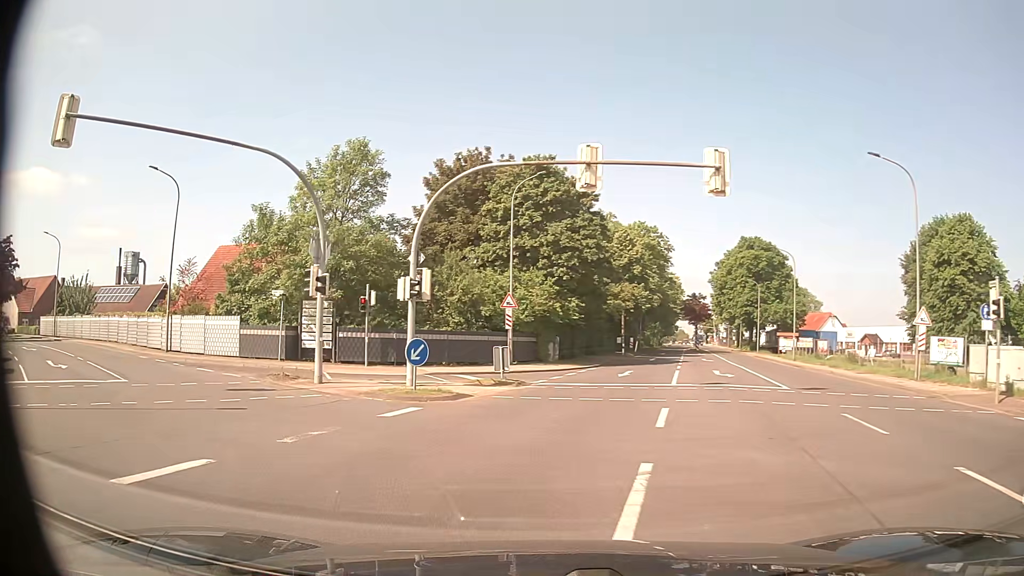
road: tertiary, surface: asphalt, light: Day
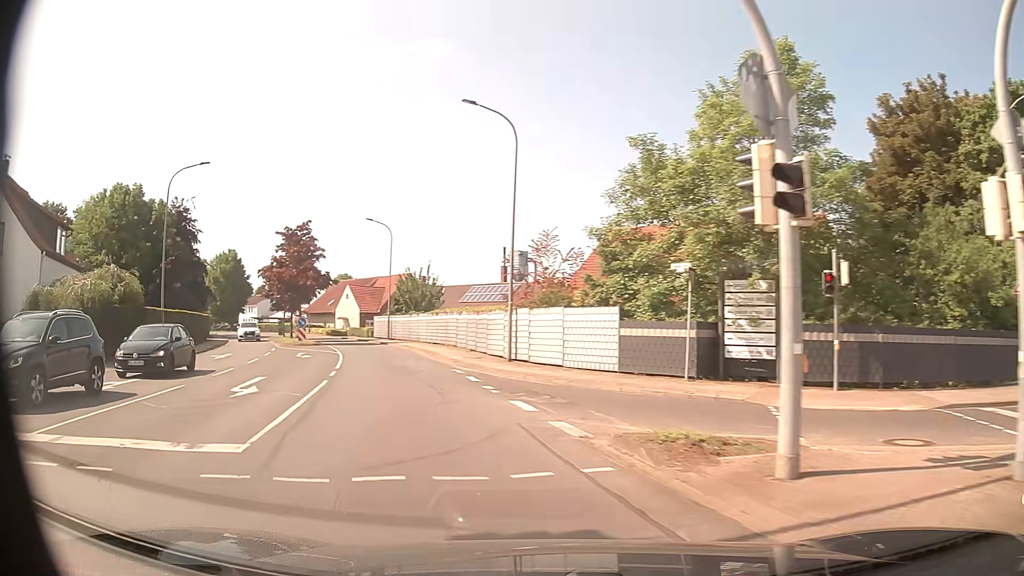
(-3.4, +11.7) m; -35°
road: unclassified
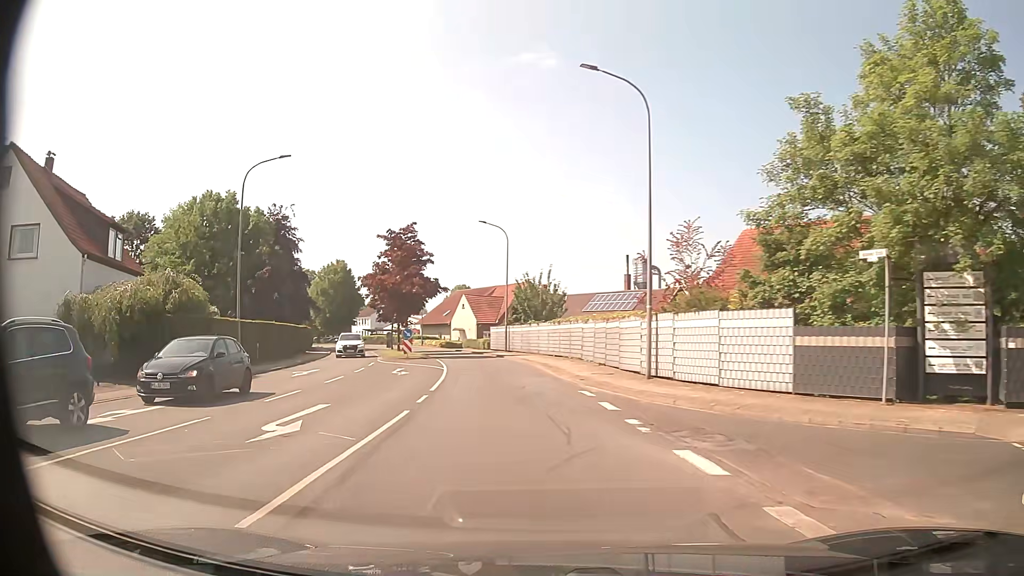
(-0.4, +4.5) m; -11°
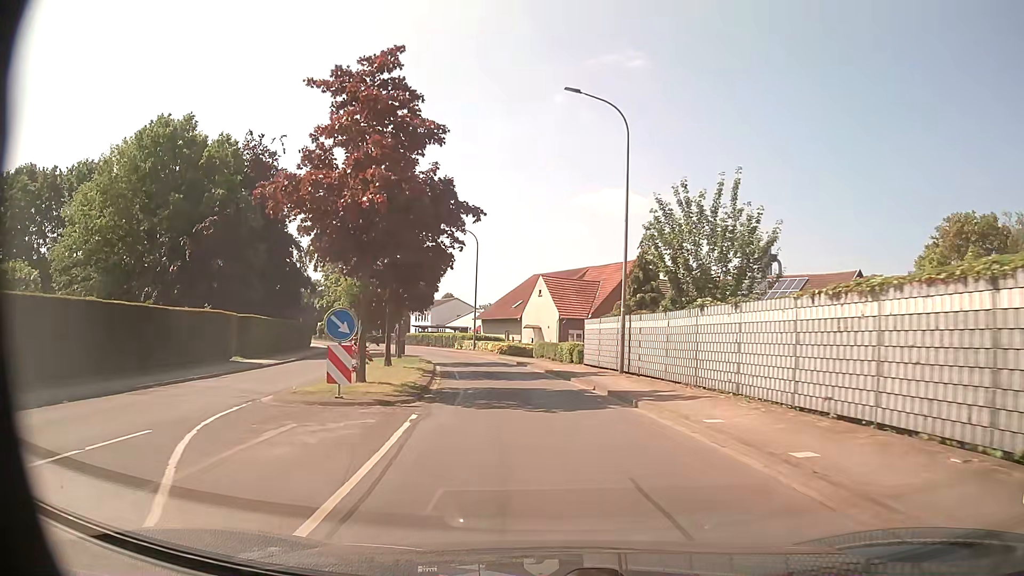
(-2.5, +27.9) m; -7°
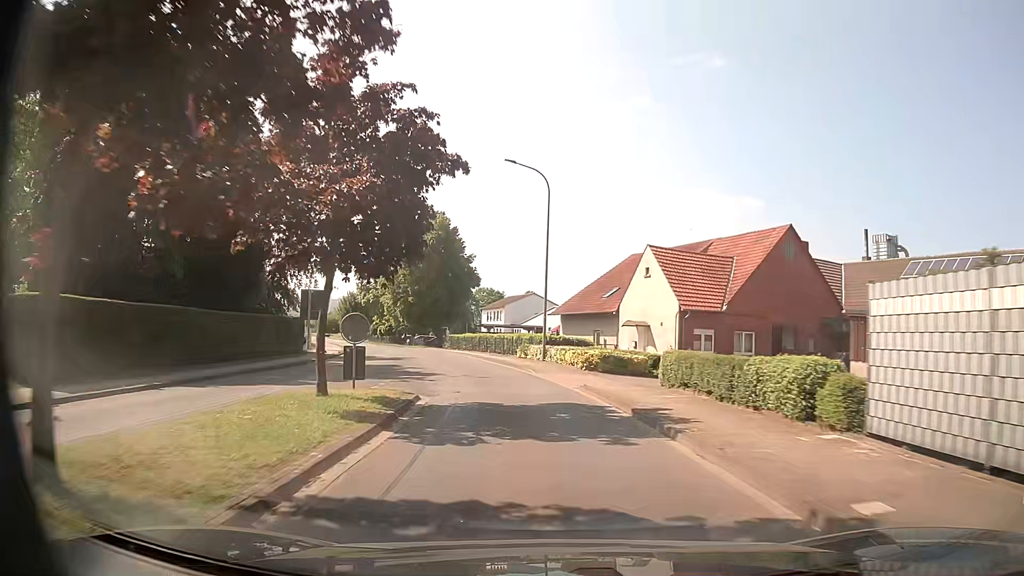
(-1.1, +20.4) m; -7°
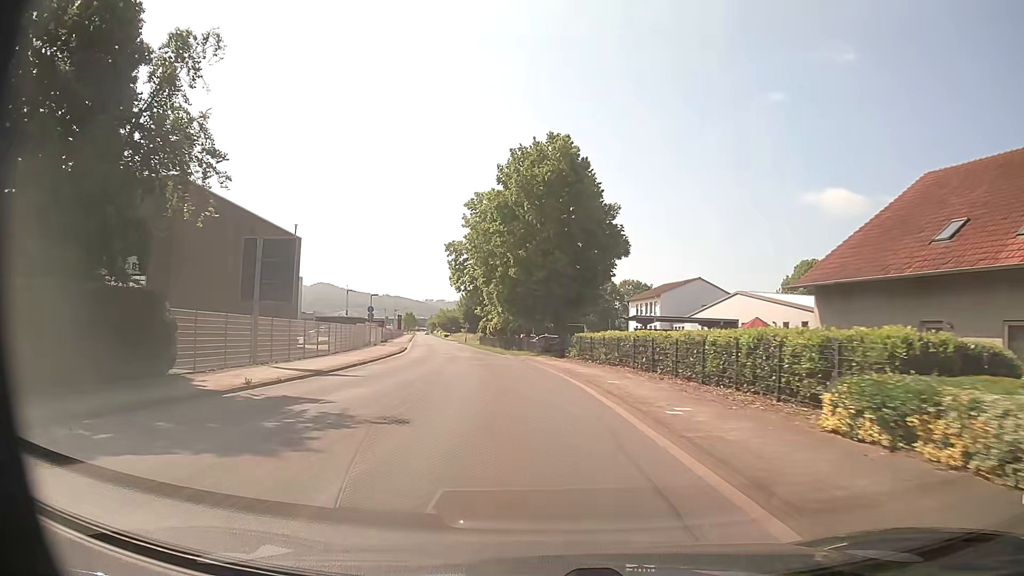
(-3.1, +29.4) m; -12°
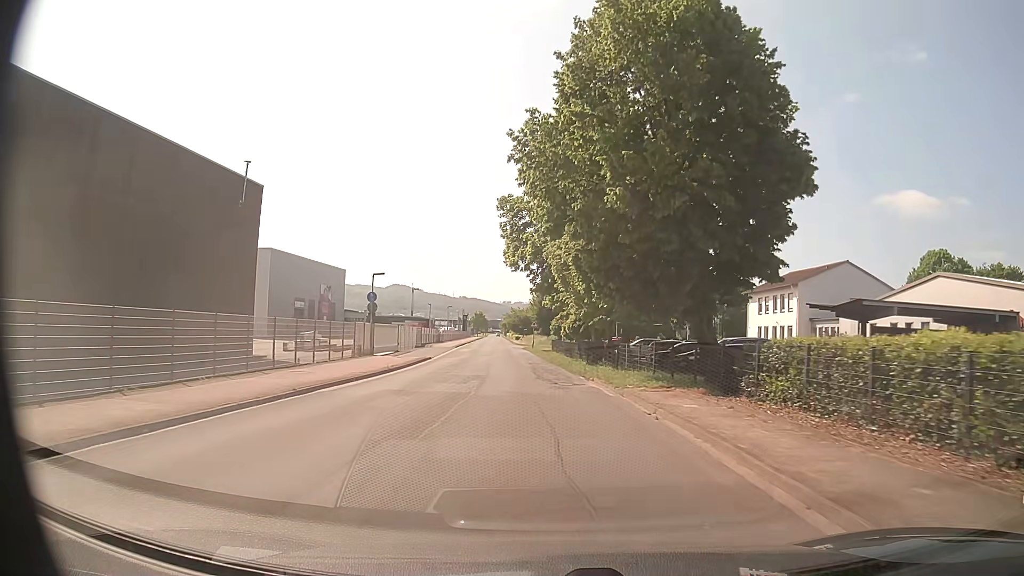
(-1.6, +23.0) m; -7°
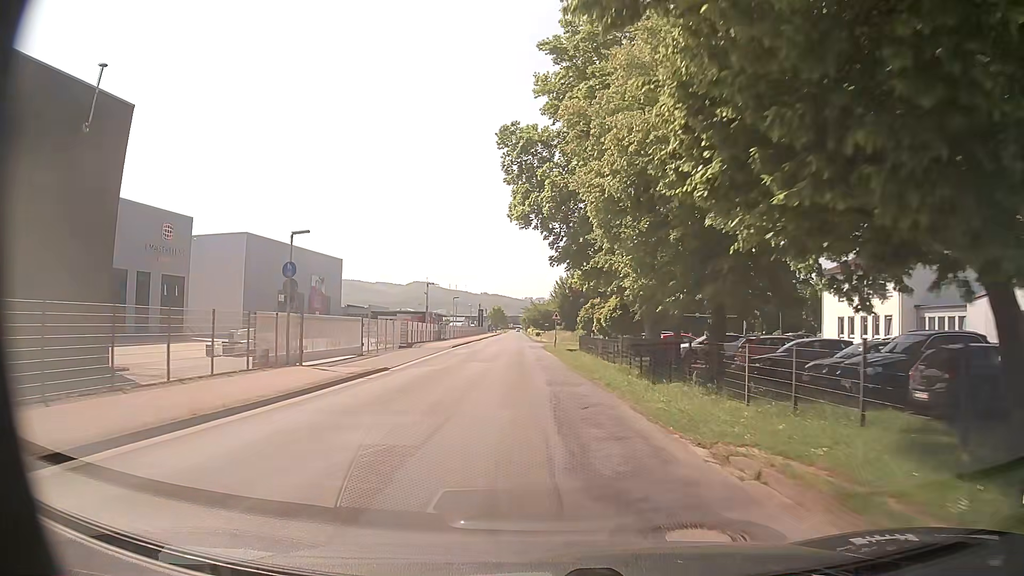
(-0.3, +15.4) m; -2°
(0, +10) (0, +20) (-1, +30) (-1, +40) (-2, +50) (-2, +60) (-3, +70) (-3, +80) (-4, +90) (-4, +100) m
